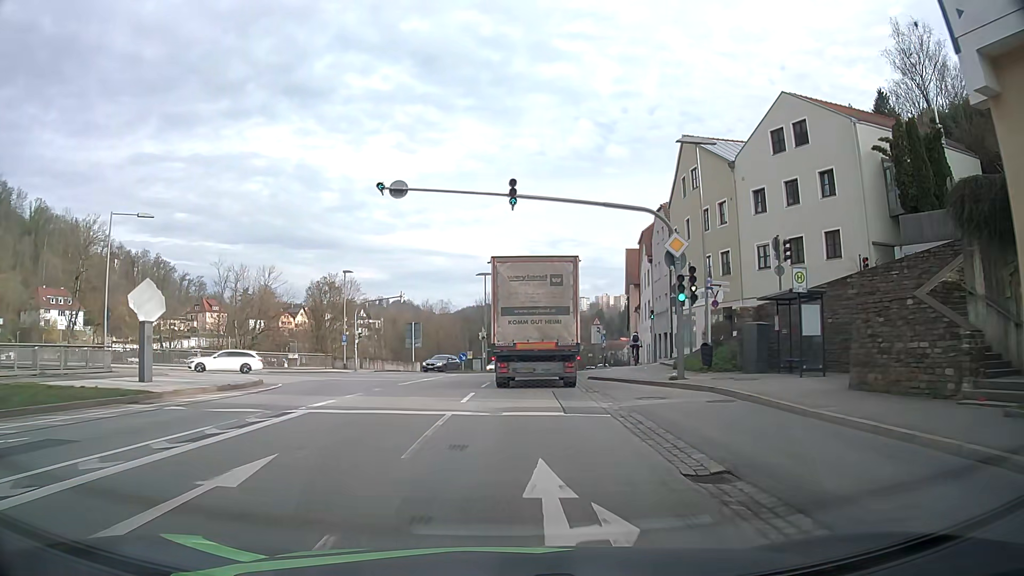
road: primary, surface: asphalt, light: Day
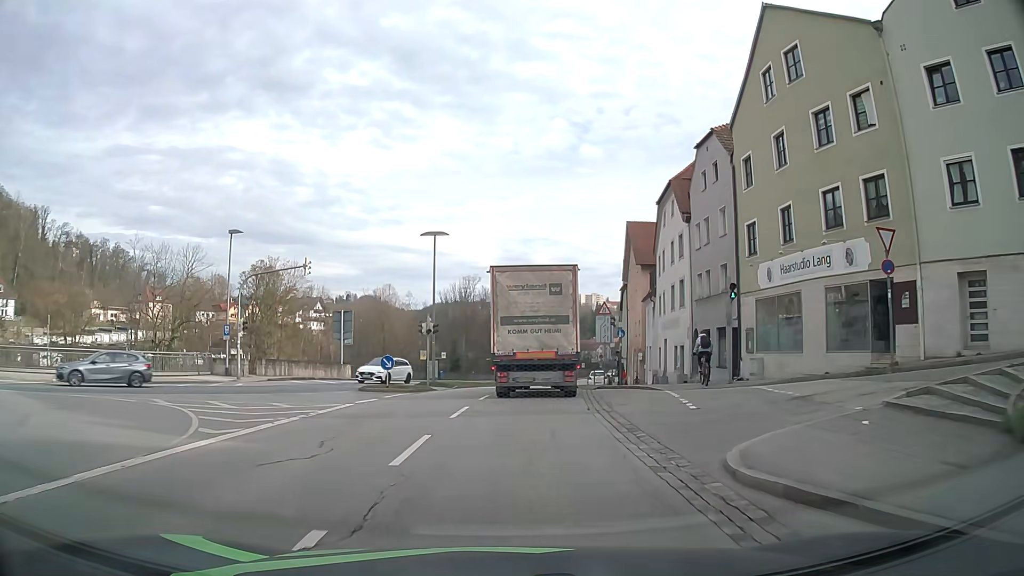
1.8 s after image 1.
(+0.4, +19.7) m; +3°
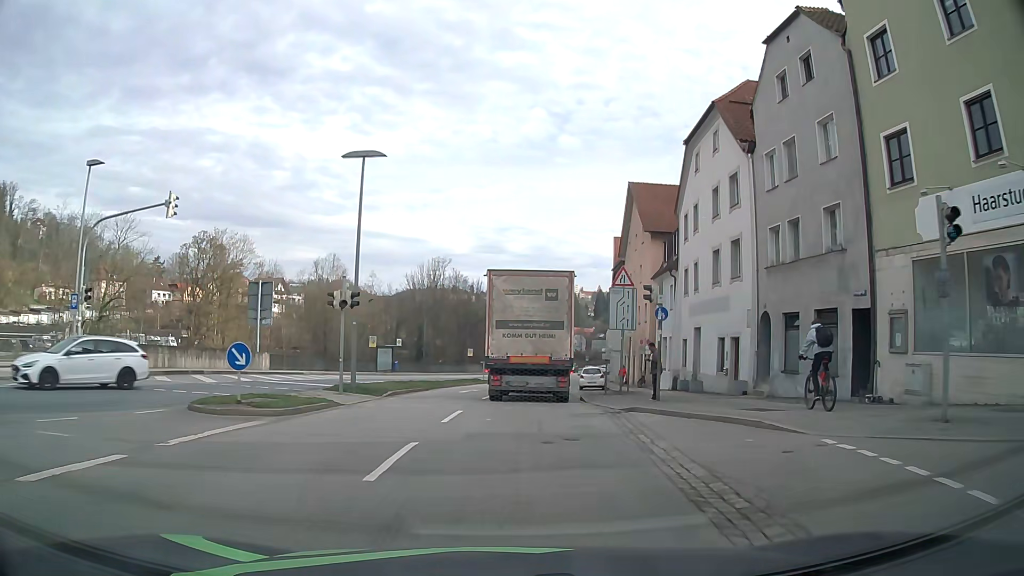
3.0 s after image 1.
(+0.2, +13.2) m; +2°
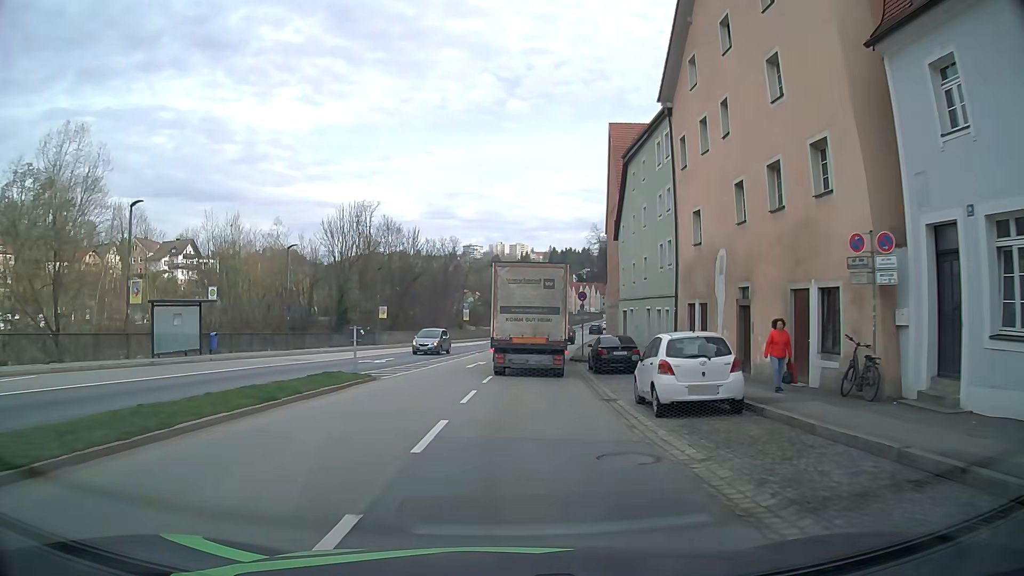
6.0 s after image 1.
(+1.4, +32.2) m; +4°
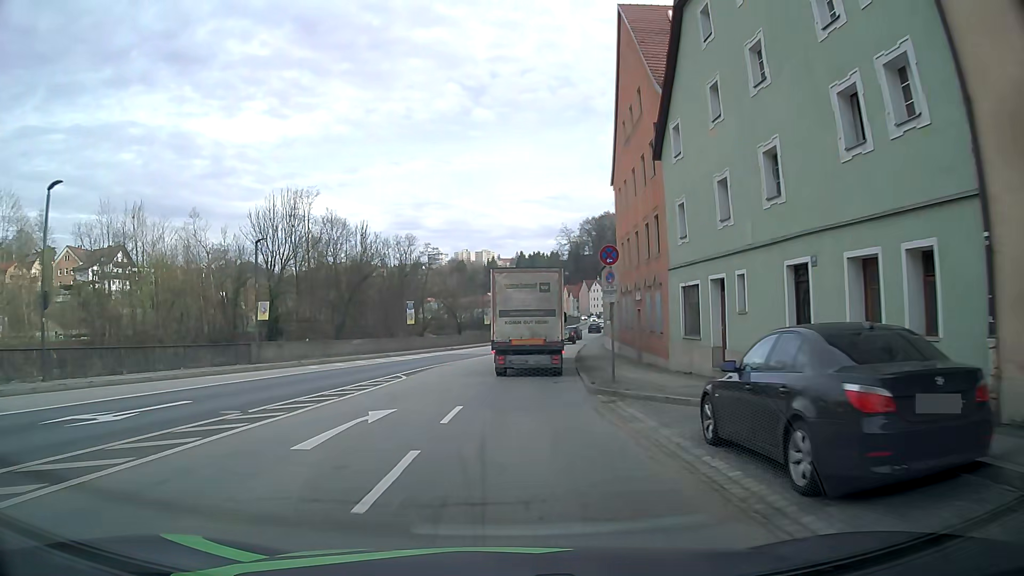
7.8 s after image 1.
(+0.6, +20.9) m; +2°
(0, +10) (+1, +20) (+1, +30) (+2, +40) (+3, +50) (+5, +60) (+7, +70) (+8, +79) (+11, +89) (+13, +99) m
